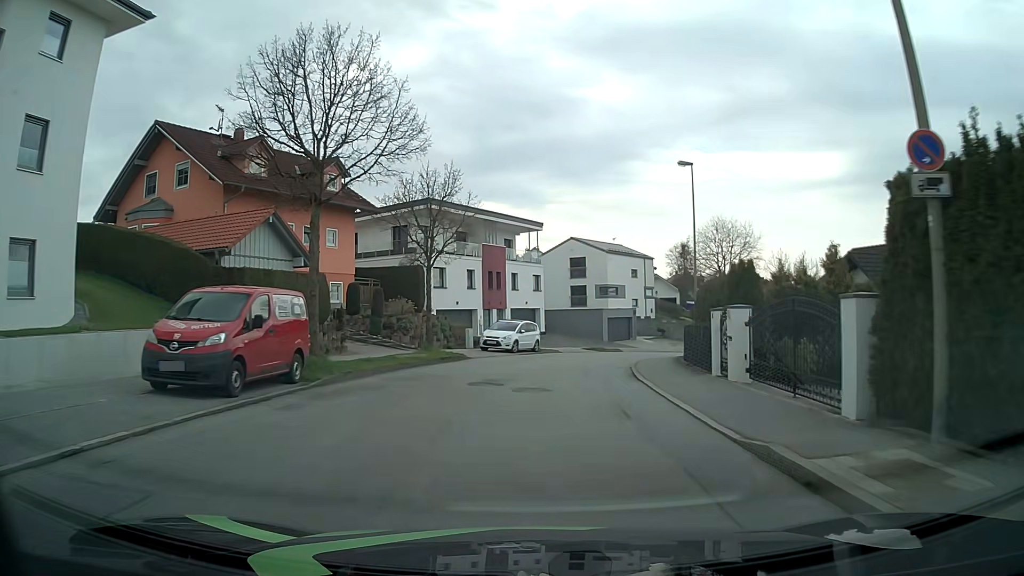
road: residential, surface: asphalt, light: Day
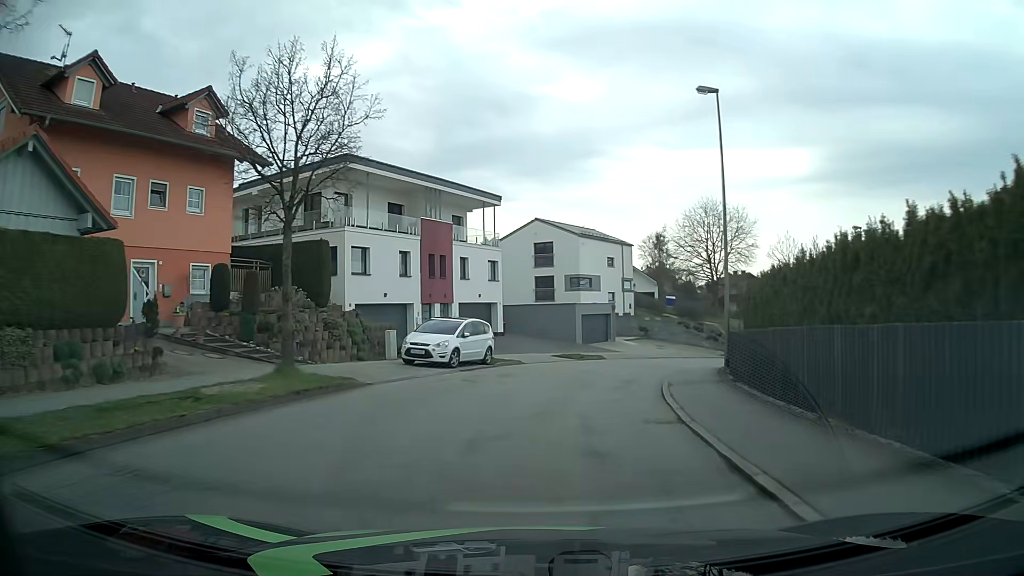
(+0.2, +11.6) m; +3°
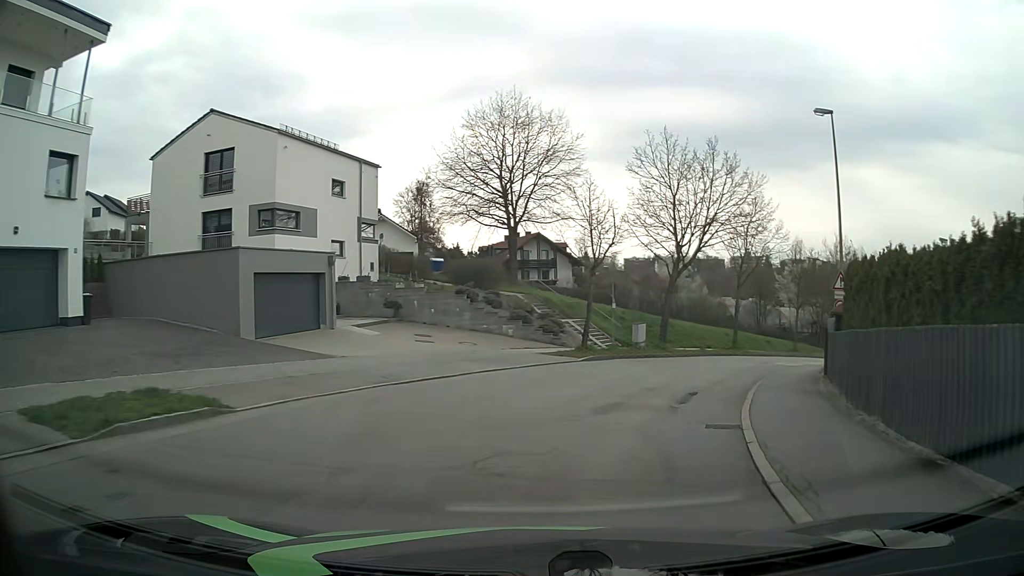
(+4.1, +25.9) m; +20°
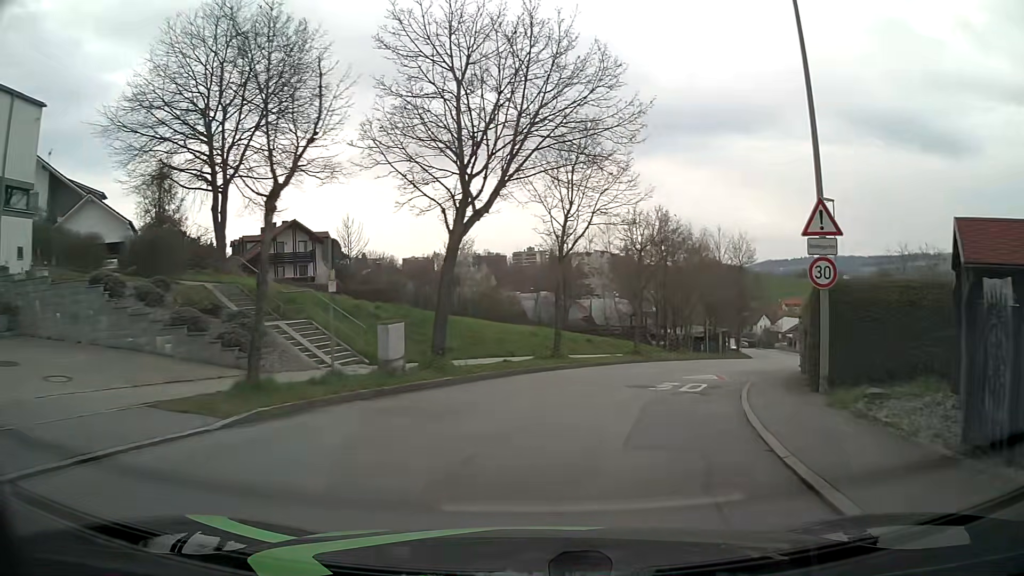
(+2.4, +14.2) m; +19°
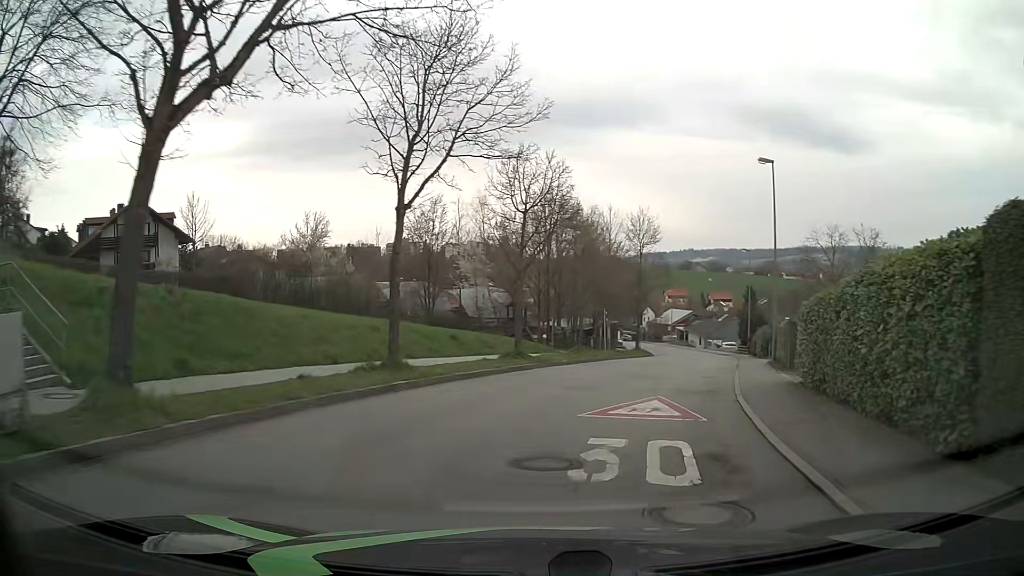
(+0.8, +9.3) m; +10°
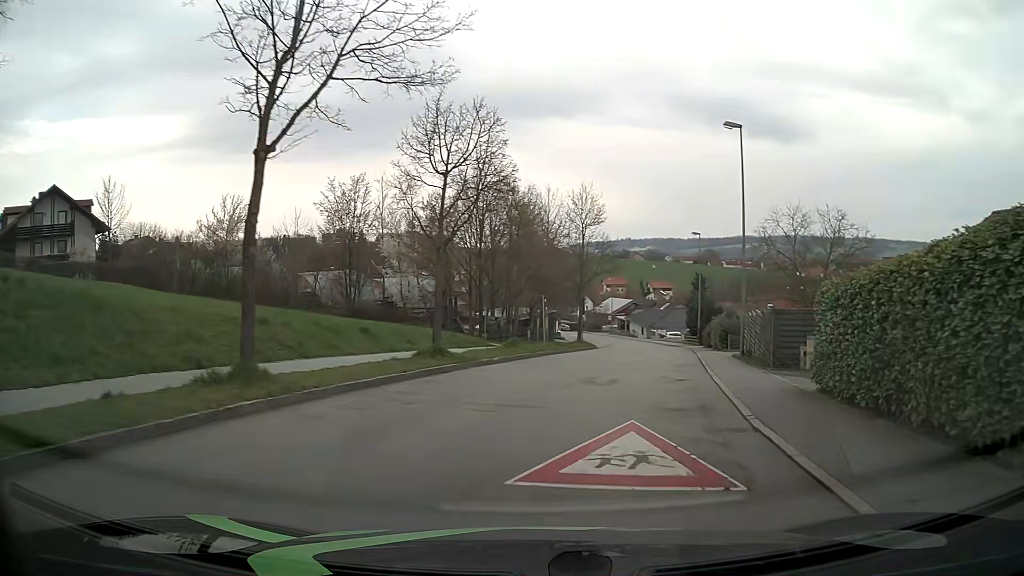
(+0.2, +4.7) m; +7°
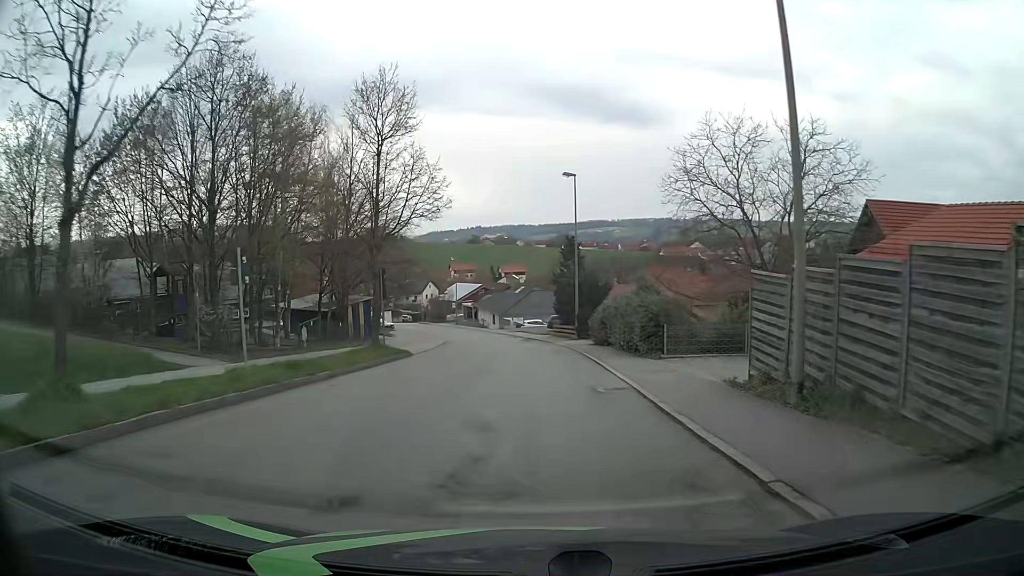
(+2.7, +19.8) m; +11°
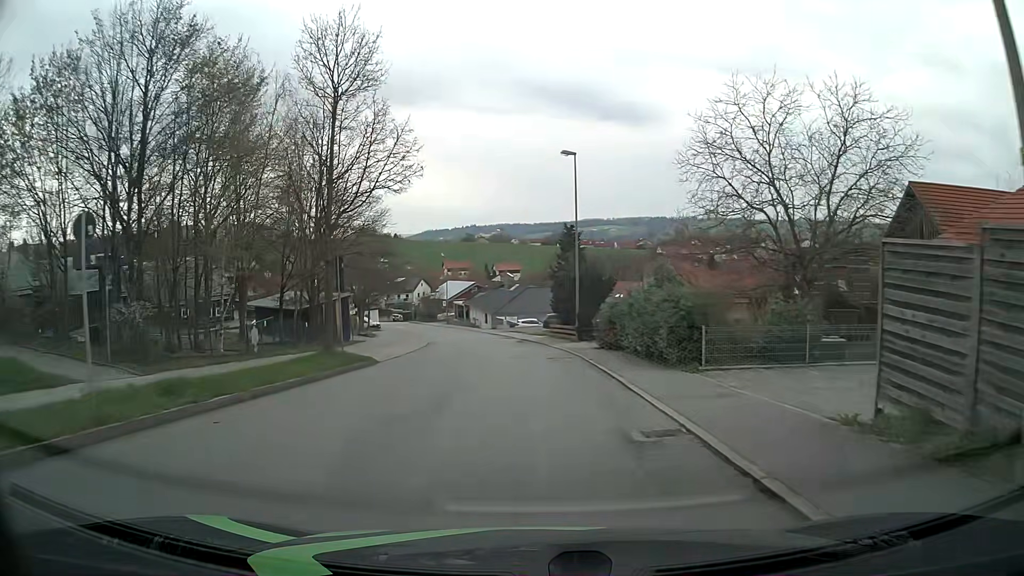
(+0.1, +5.1) m; +1°
